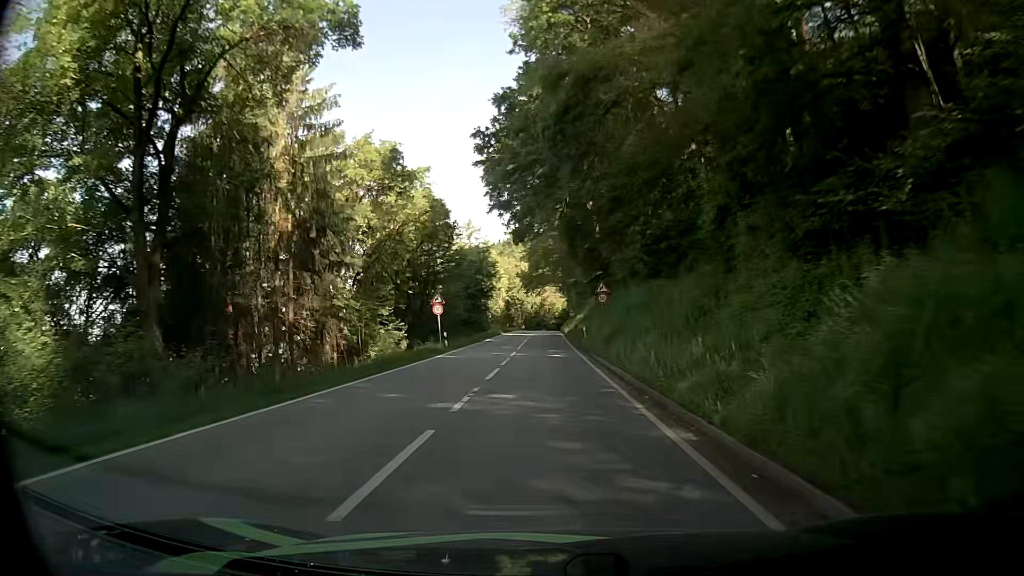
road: secondary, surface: asphalt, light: Day
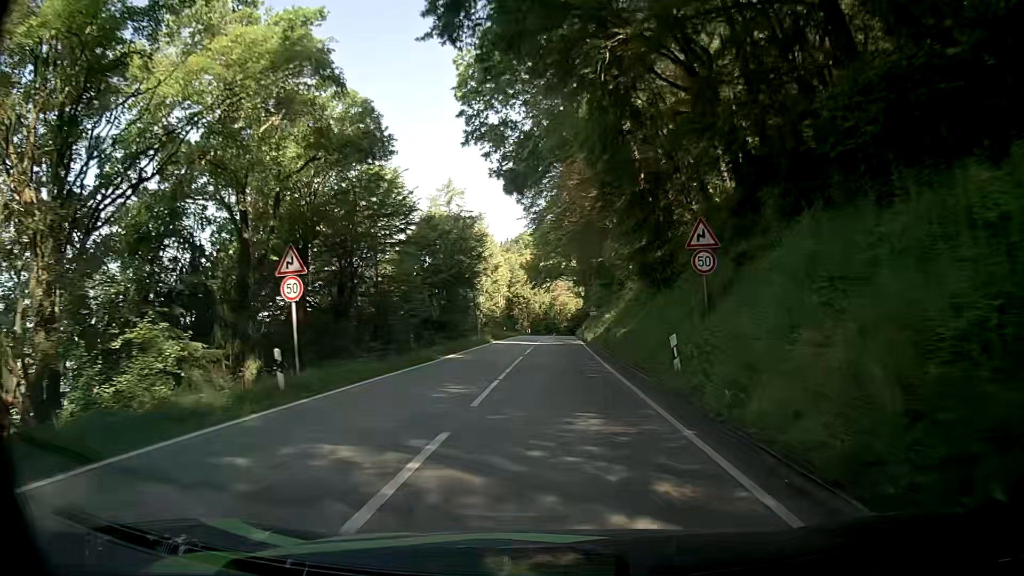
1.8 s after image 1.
(+0.1, +24.5) m; -1°
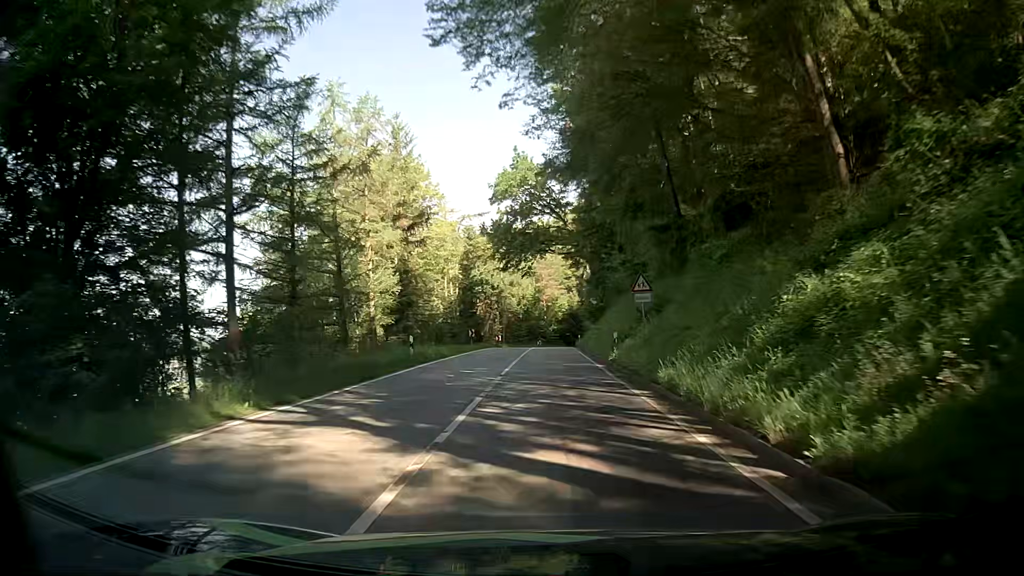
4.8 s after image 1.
(+0.4, +39.9) m; +1°
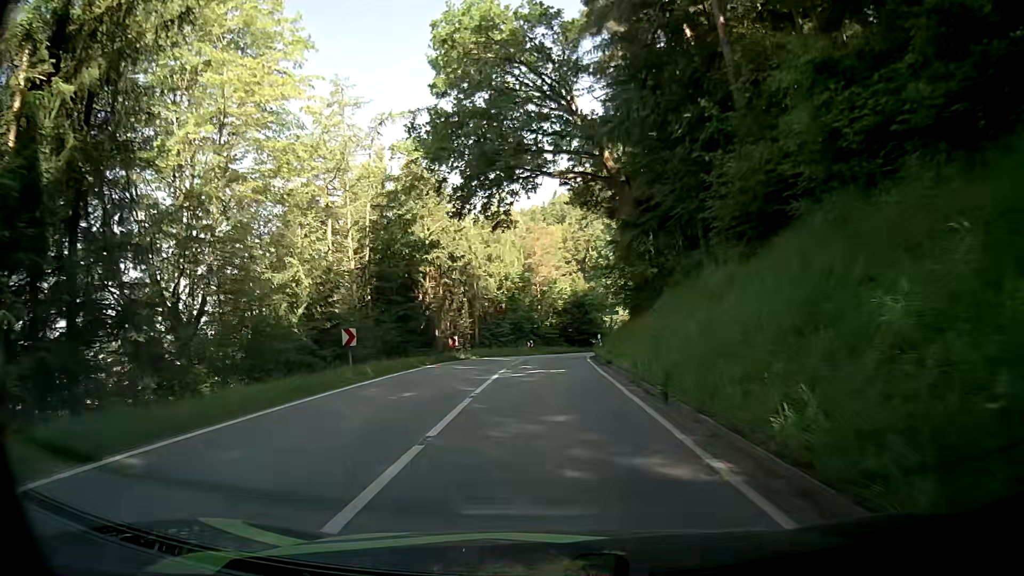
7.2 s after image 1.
(+0.5, +29.4) m; +1°
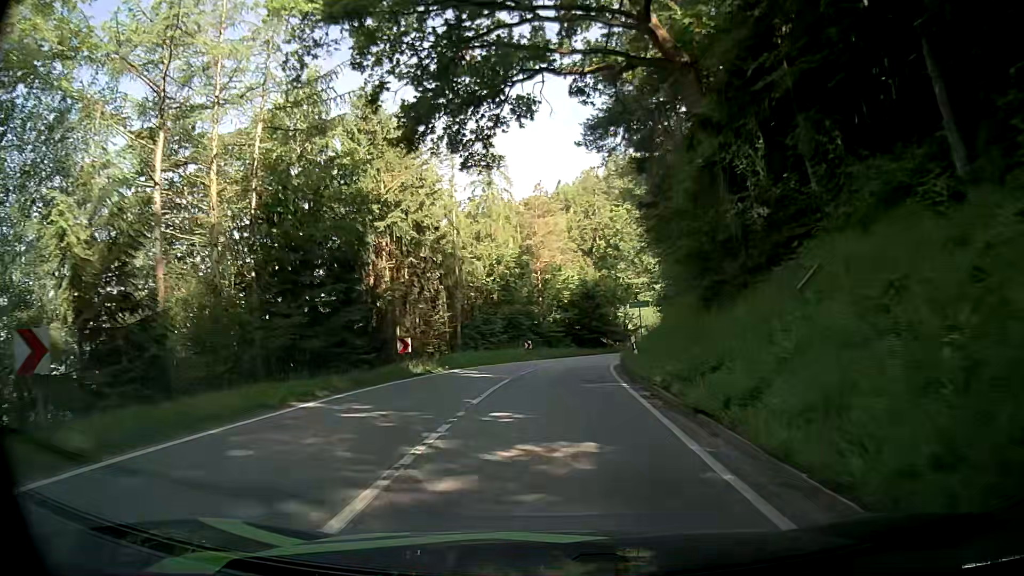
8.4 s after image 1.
(0.0, +13.4) m; 0°
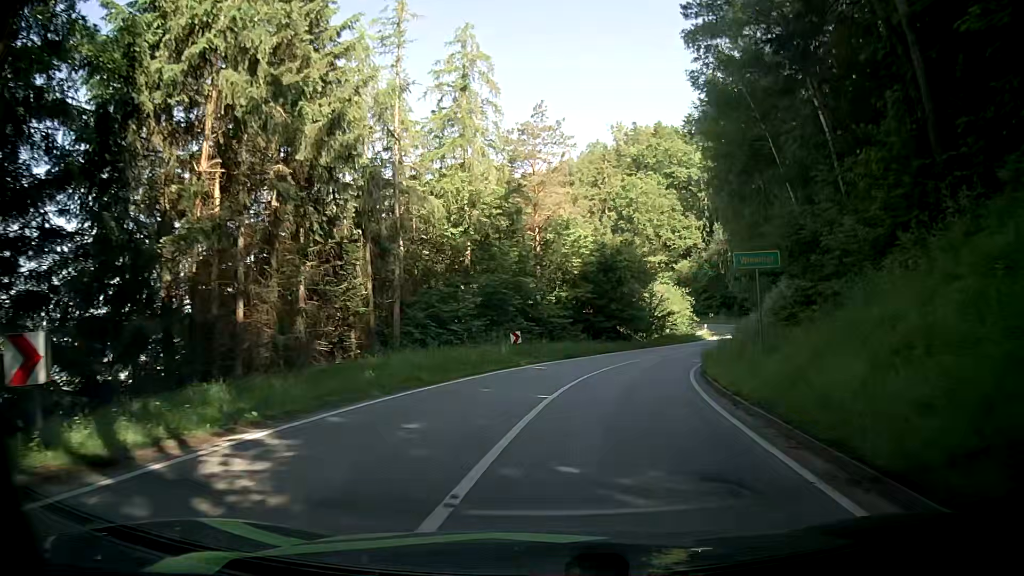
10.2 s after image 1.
(0.0, +19.0) m; 0°
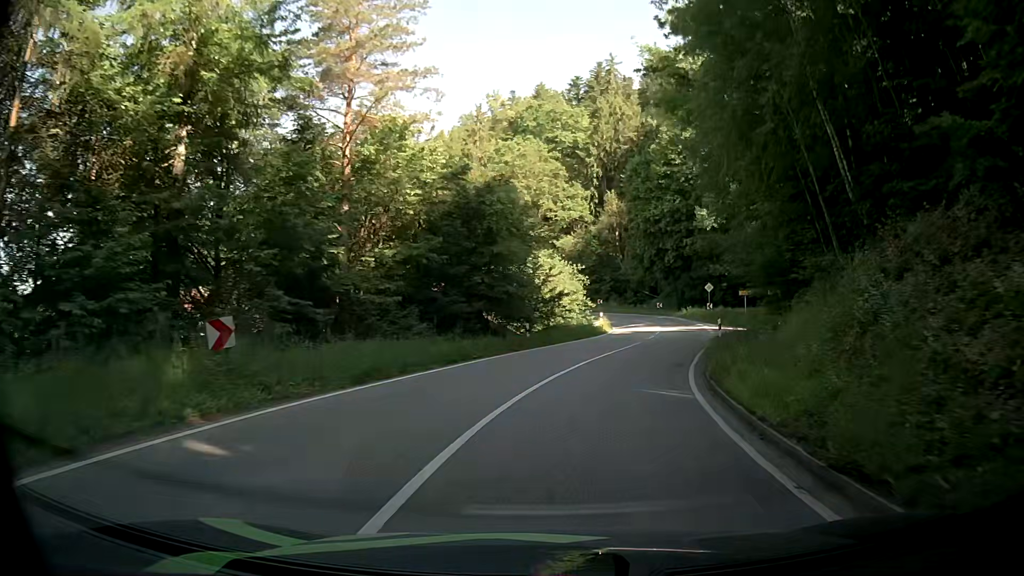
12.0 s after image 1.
(+1.5, +18.3) m; +9°
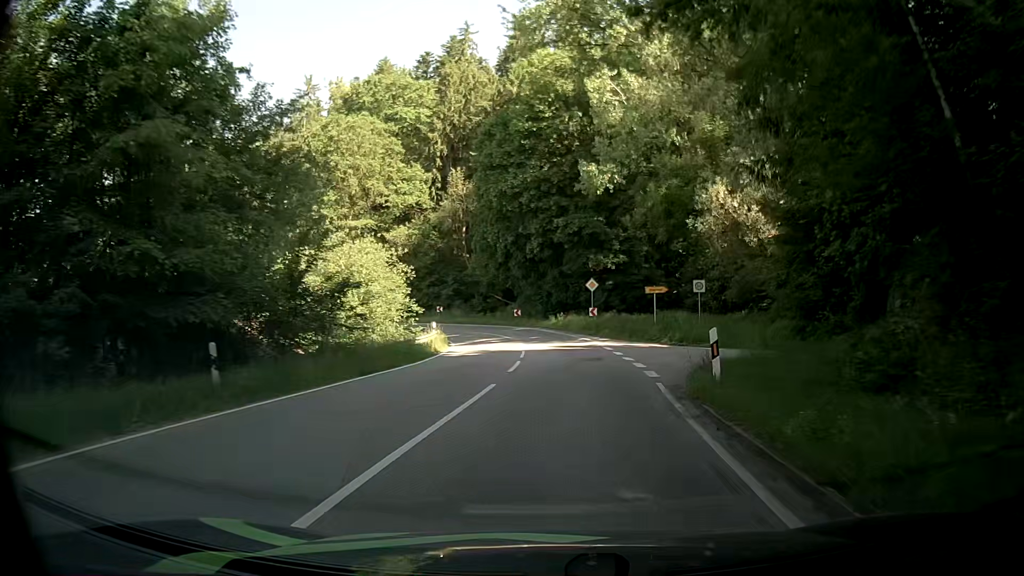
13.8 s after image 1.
(+2.5, +18.4) m; +15°
(0, +10) (+1, +20) (+1, +30) (0, +40) (-3, +49) (-7, +58) (-14, +66) (-22, +72) (-31, +75) (-41, +78) m
